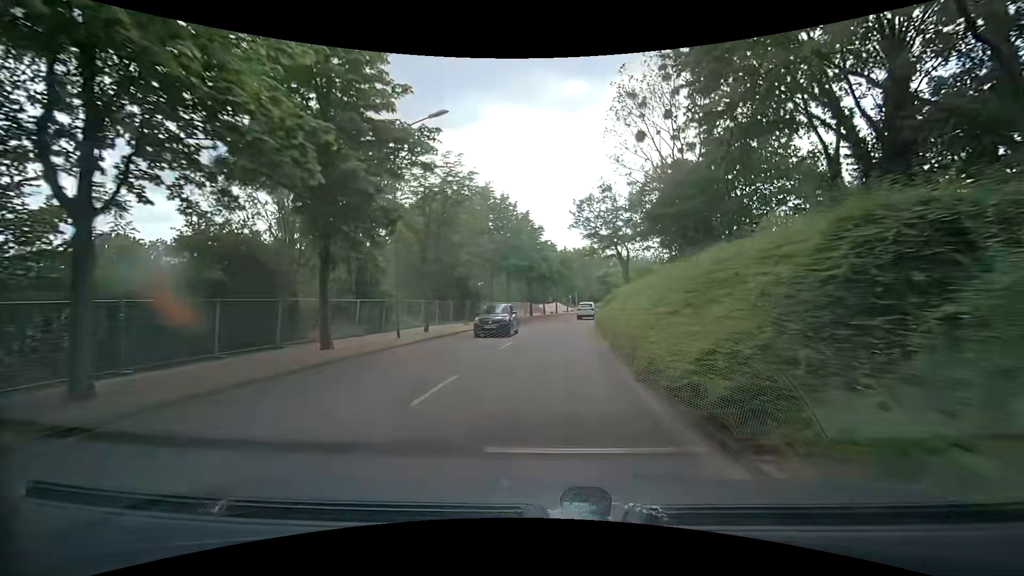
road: tertiary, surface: asphalt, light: Day
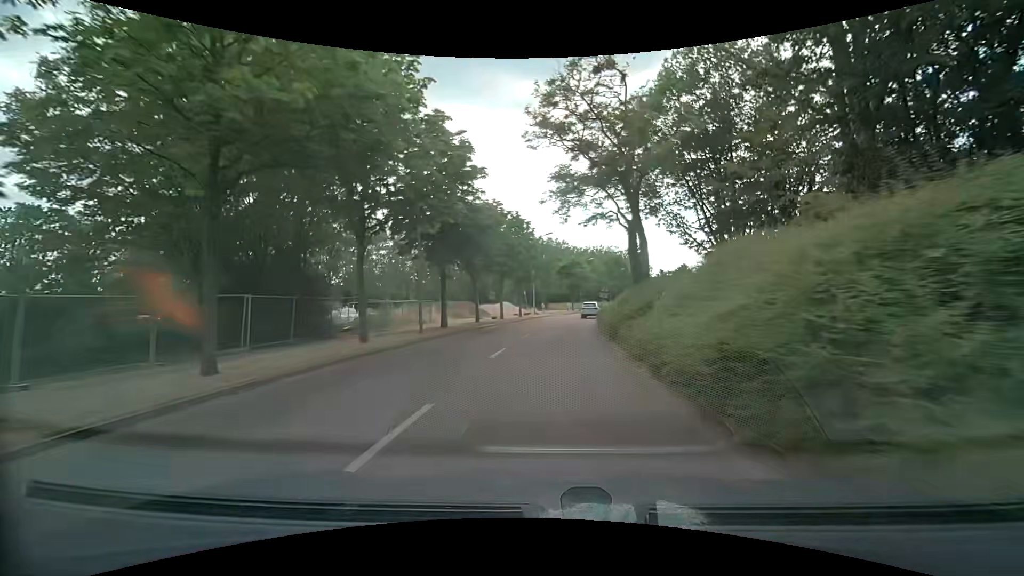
(+1.2, +29.6) m; +5°
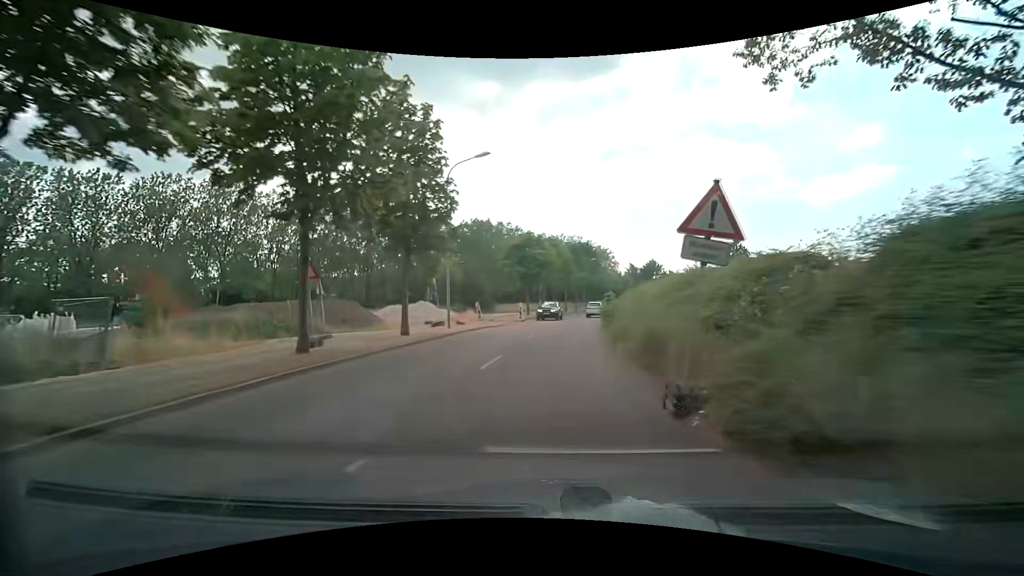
(+1.3, +29.0) m; +5°
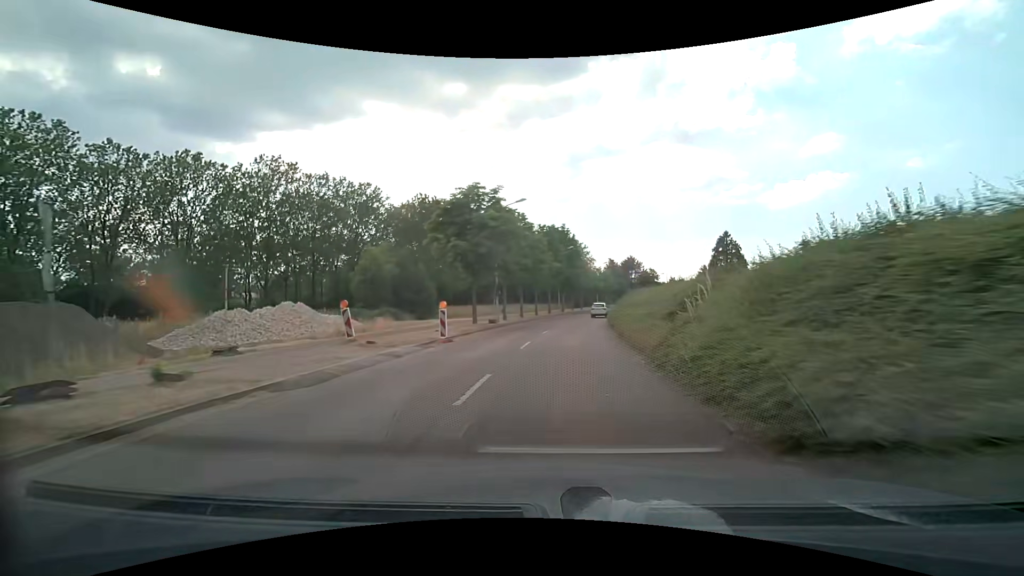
(+0.9, +21.5) m; +4°
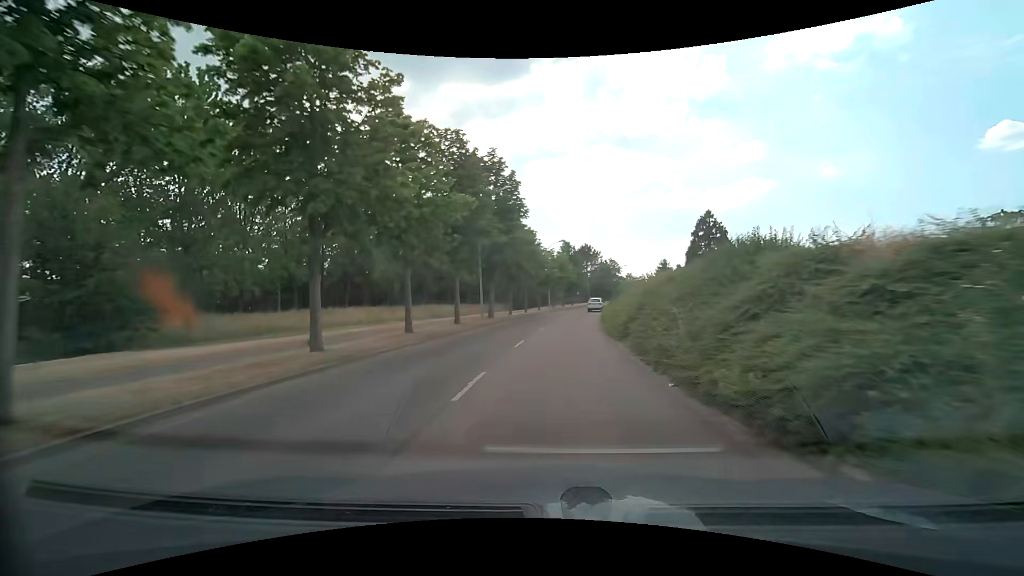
(+2.5, +35.4) m; +6°
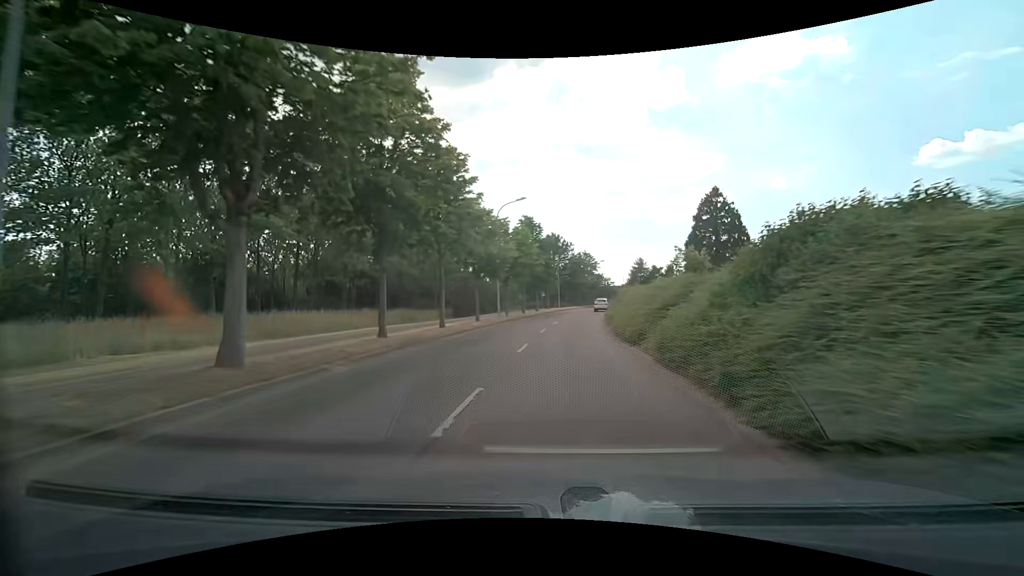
(+1.5, +28.7) m; +5°
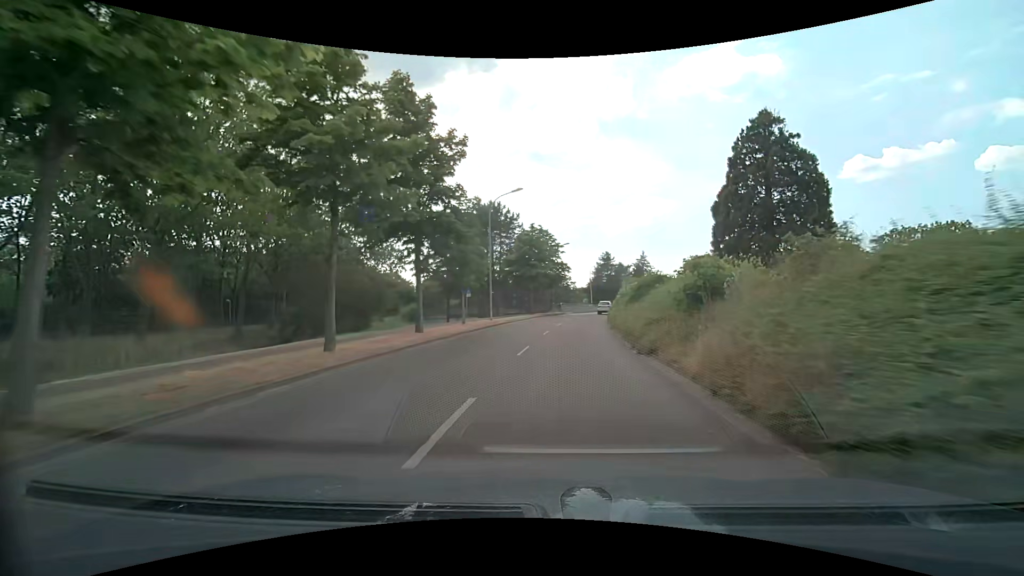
(+2.4, +36.7) m; +6°
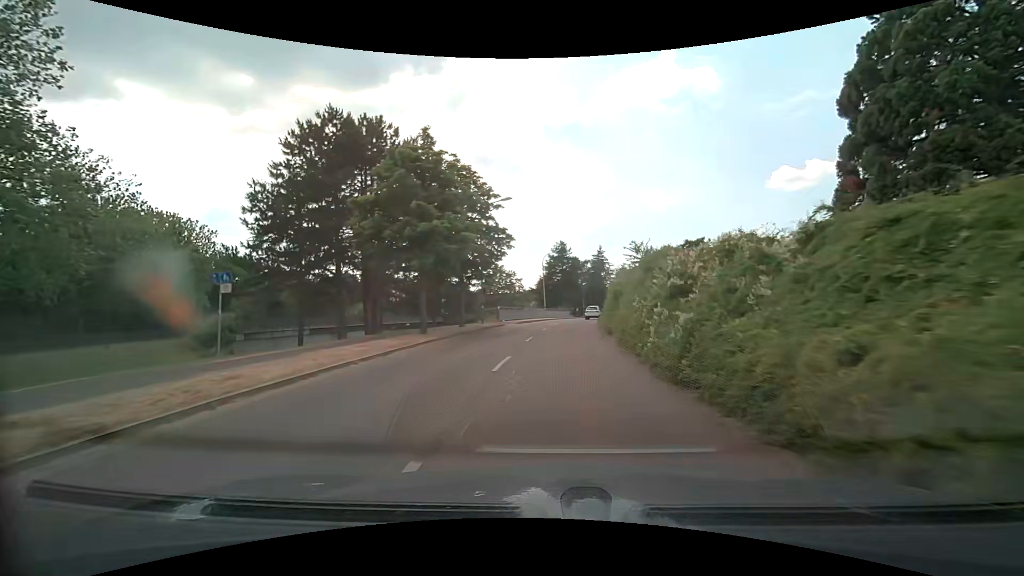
(+1.6, +29.6) m; +6°
(0, +10) (+1, +20) (+1, +30) (+2, +40) (+4, +50) (+5, +60) (+7, +70) (+9, +79) (+11, +89) (+14, +99) m
